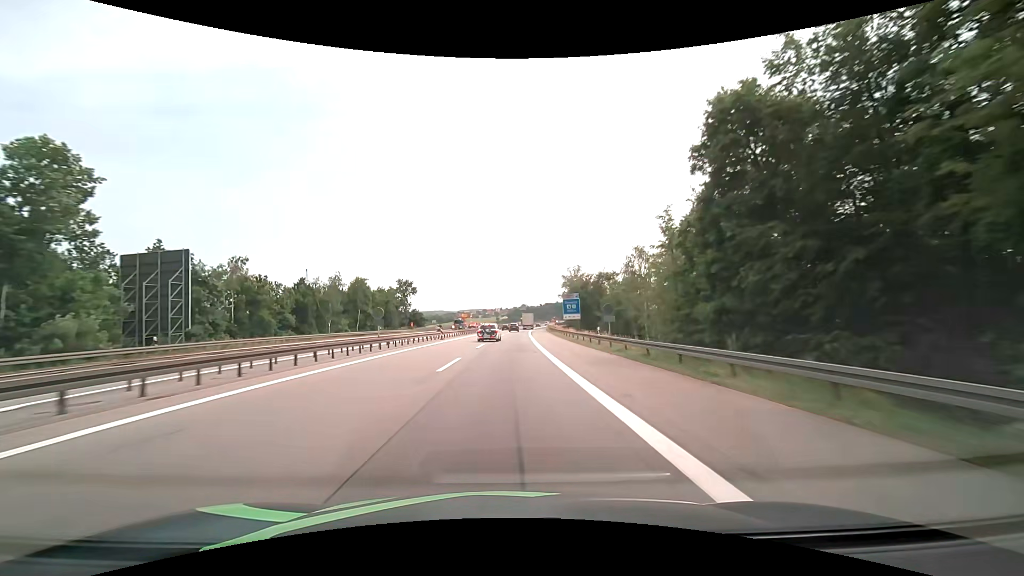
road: motorway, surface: asphalt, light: Day
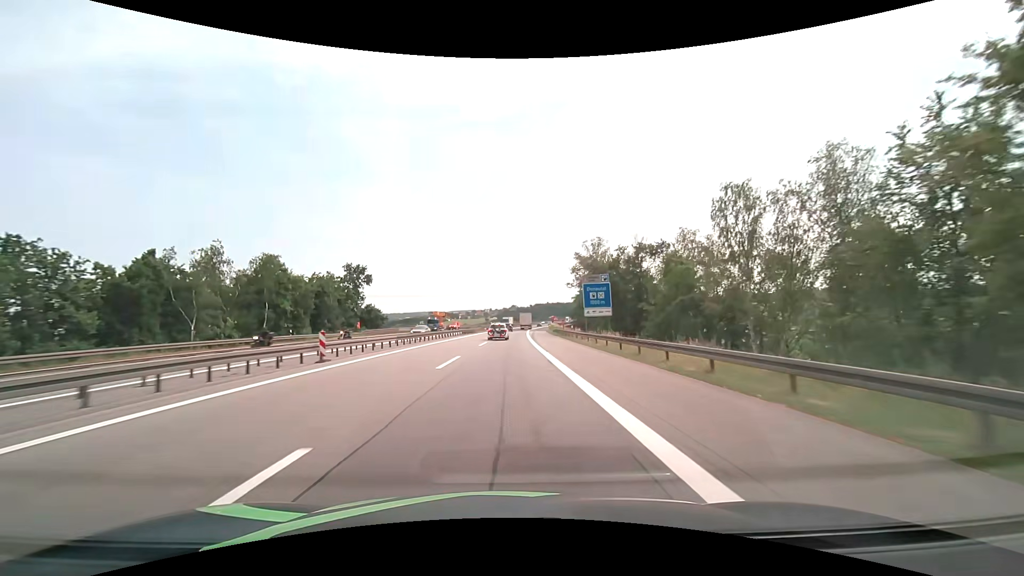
(+0.3, +31.1) m; +1°
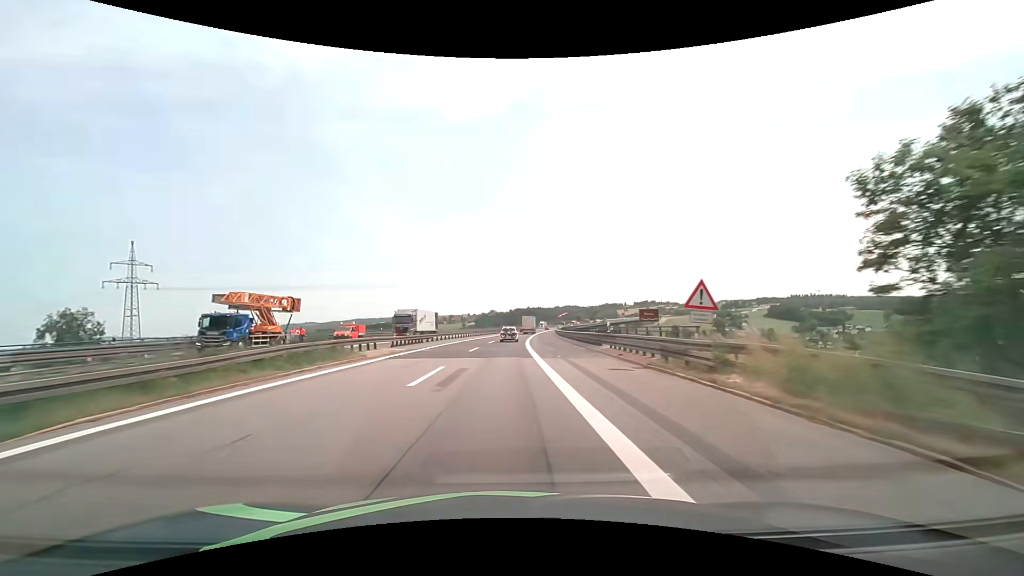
(+1.9, +75.6) m; +2°
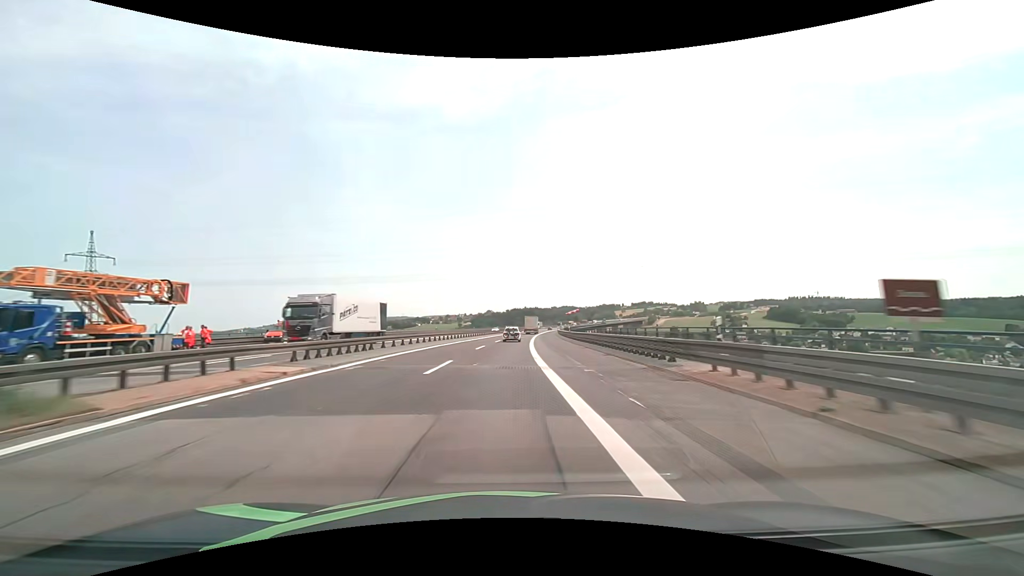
(+0.1, +15.2) m; 0°
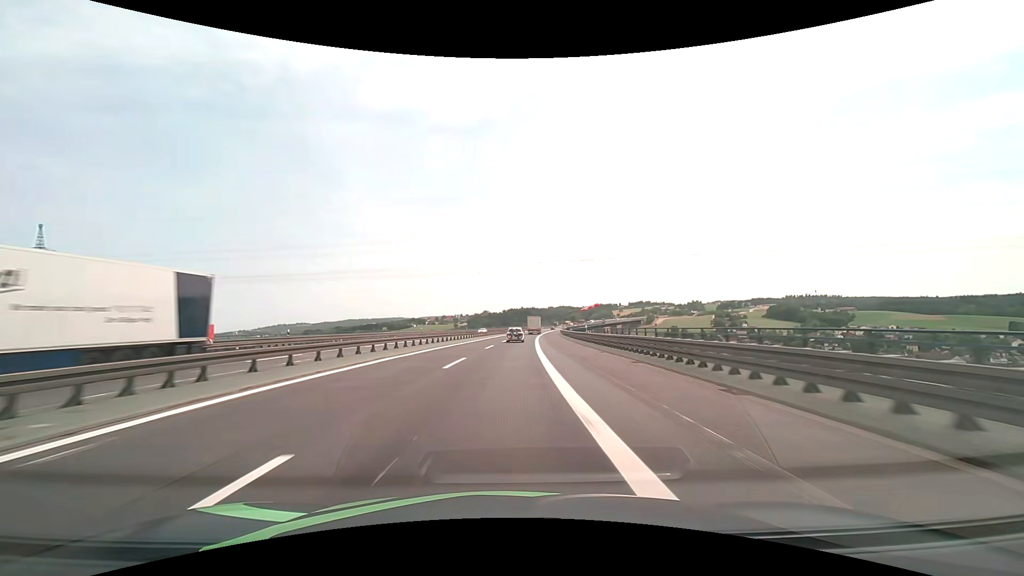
(+0.1, +15.2) m; +1°
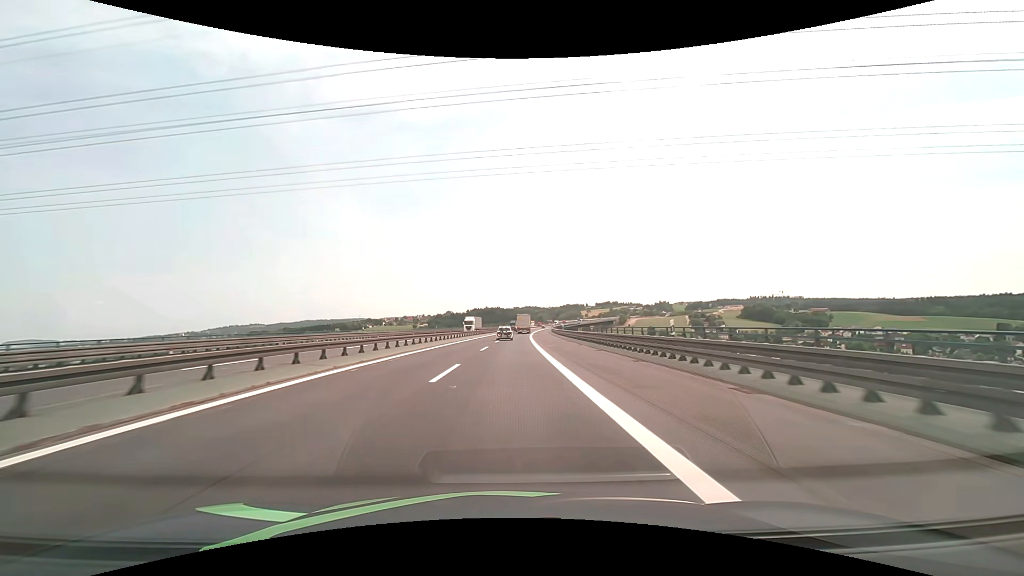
(+2.7, +76.8) m; +4°
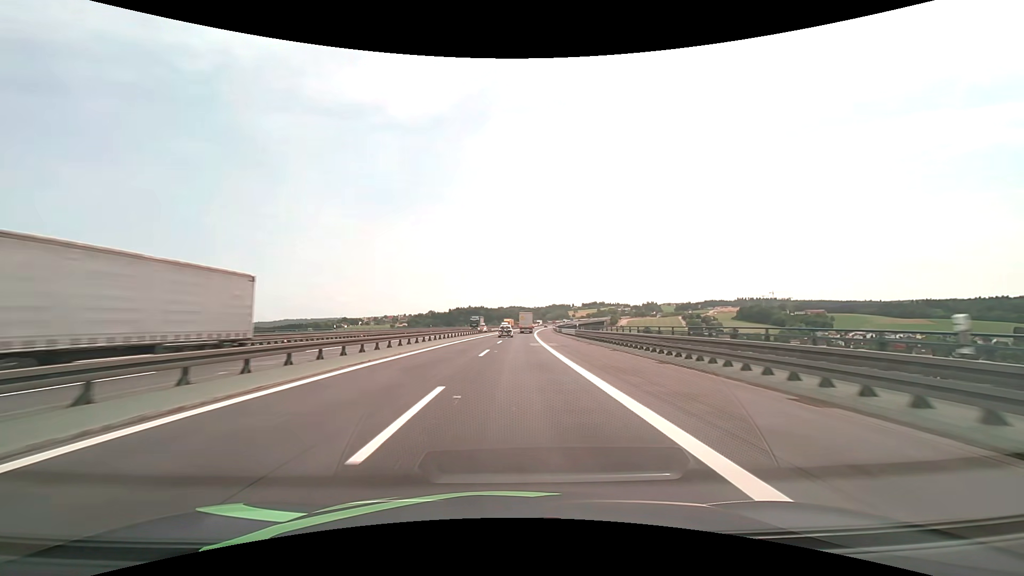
(+0.9, +61.5) m; +2°
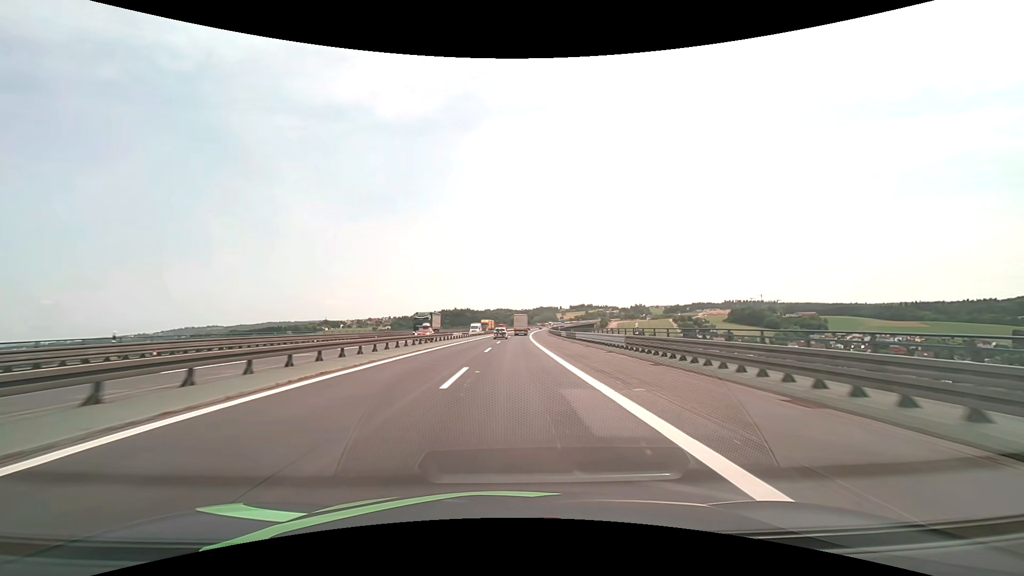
(+0.4, +29.8) m; +2°
(0, +10) (0, +20) (0, +30) (+1, +40) (+1, +50) (+1, +60) (+2, +70) (+2, +80) (+2, +90) (+3, +100) m
